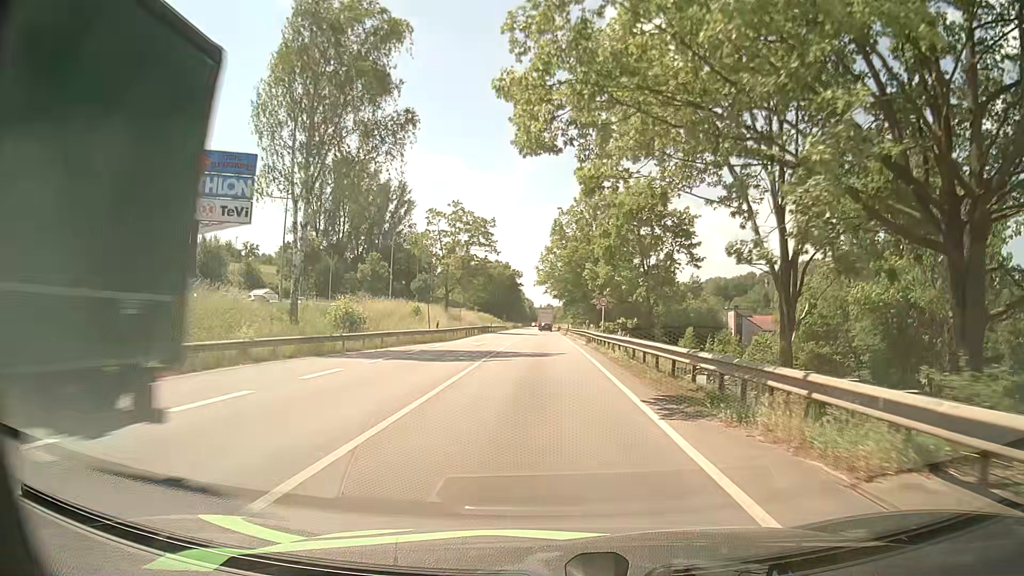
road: primary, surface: asphalt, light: Day
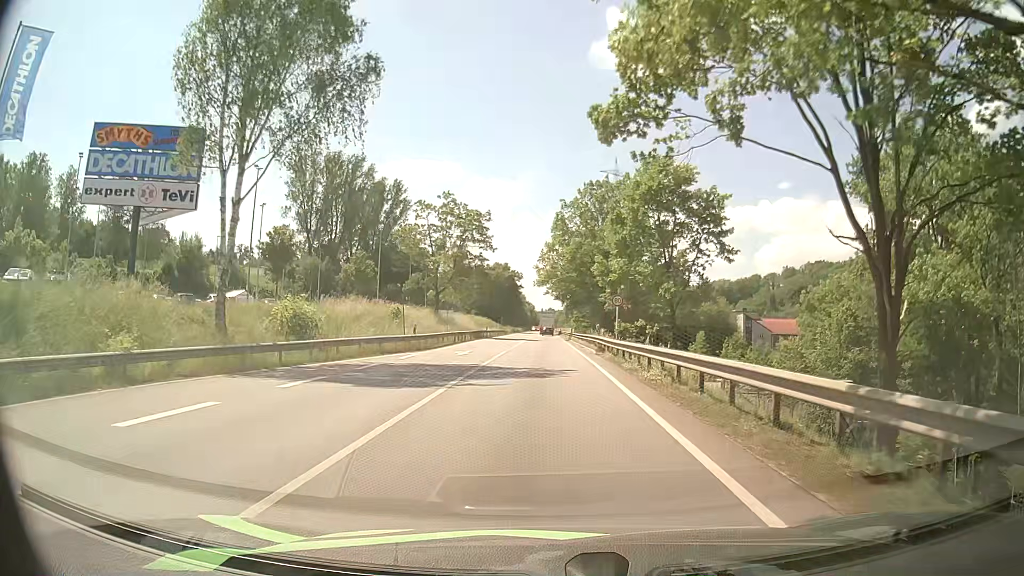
(0.0, +7.6) m; -1°
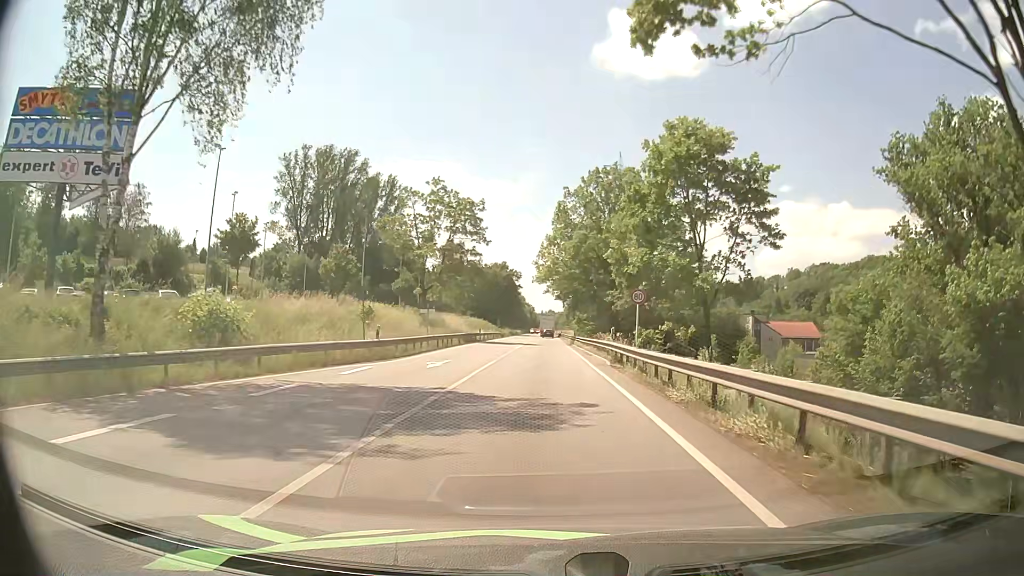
(+0.1, +7.5) m; 0°
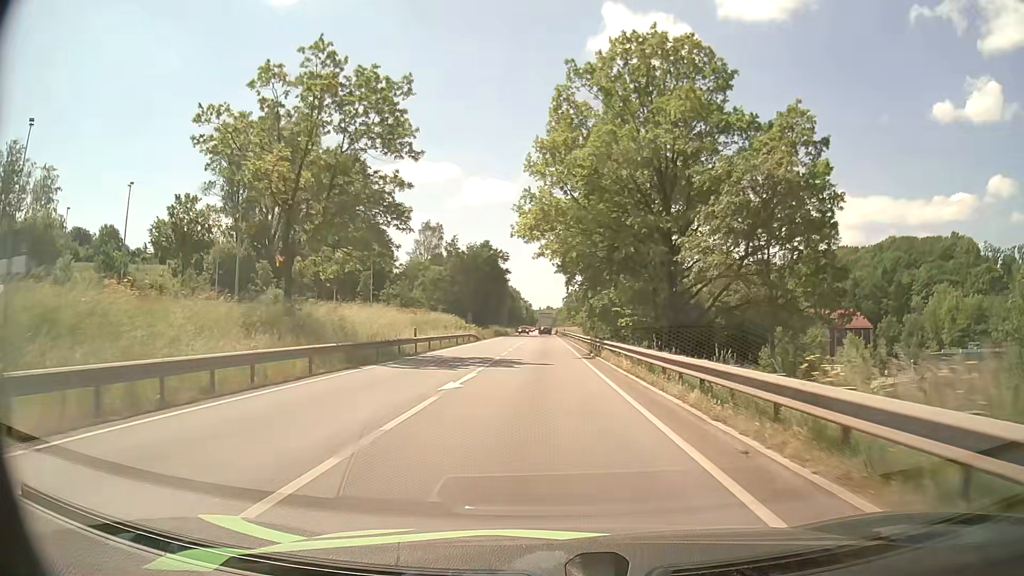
(+0.3, +32.0) m; +1°
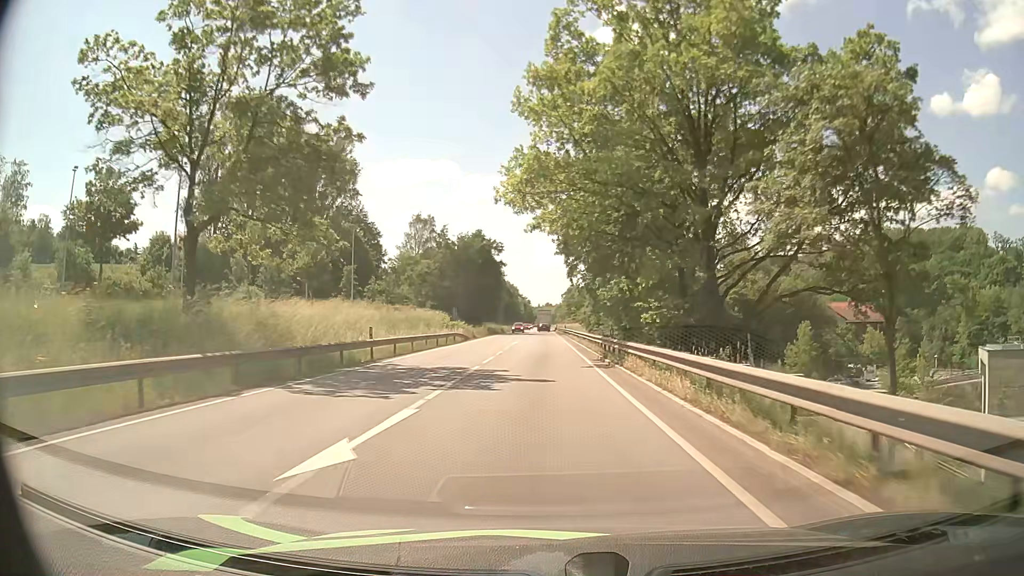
(0.0, +8.7) m; 0°
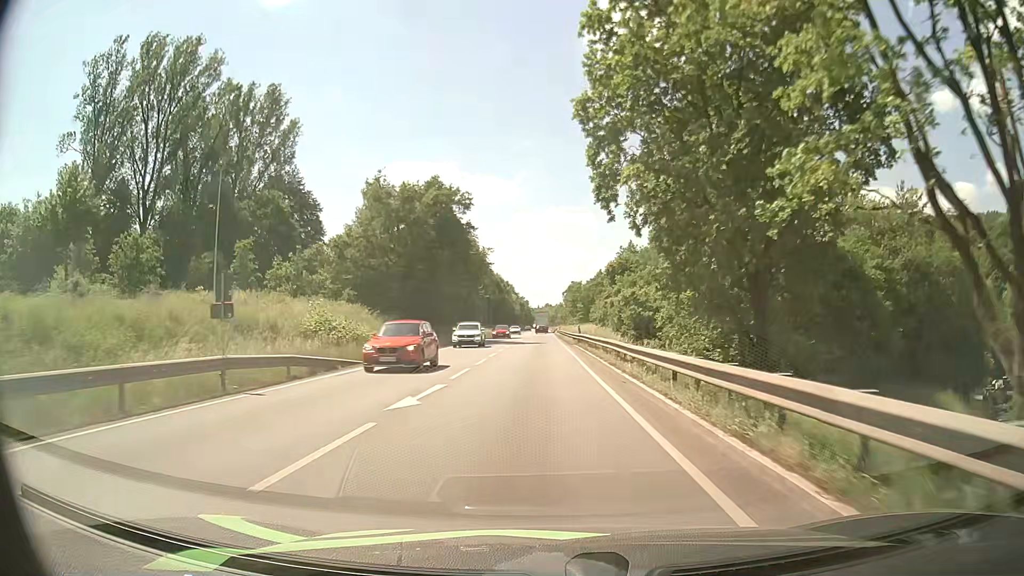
(+0.1, +36.6) m; 0°
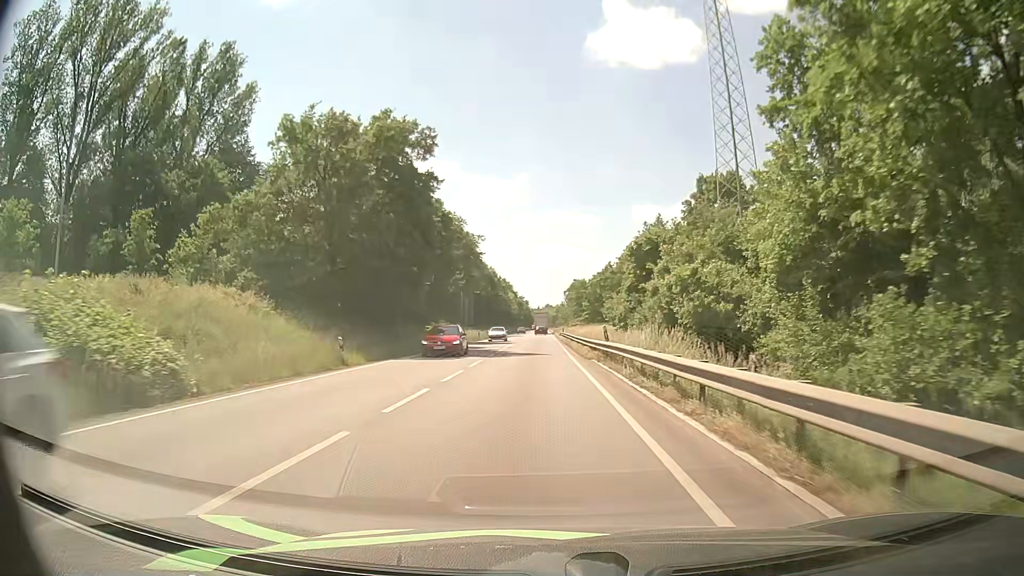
(-0.1, +19.0) m; 0°
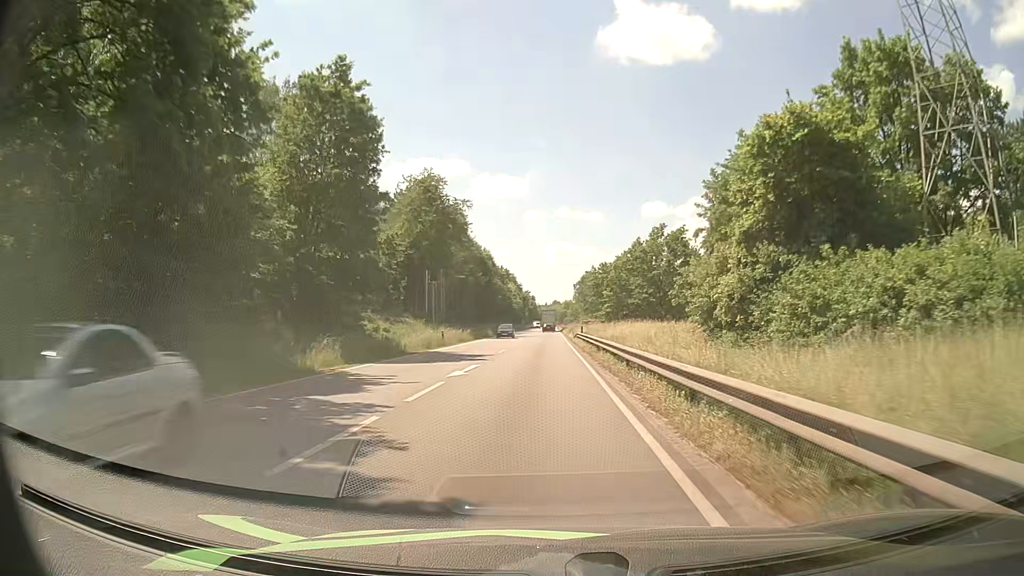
(-0.2, +28.9) m; -1°
(0, +10) (0, +20) (0, +30) (0, +40) (0, +50) (0, +60) (0, +70) (0, +80) (0, +90) (0, +100) m
